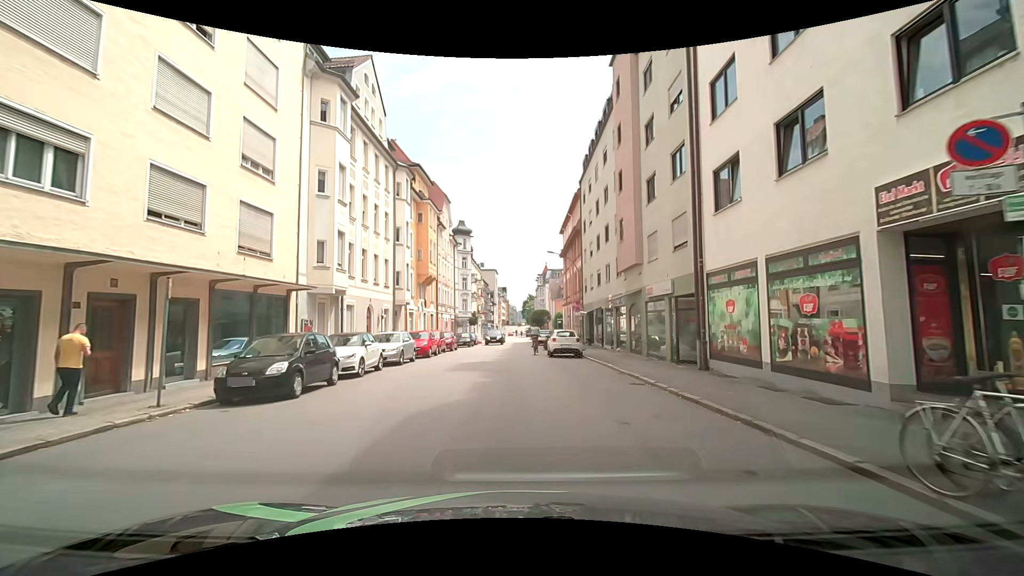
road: tertiary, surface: asphalt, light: Day
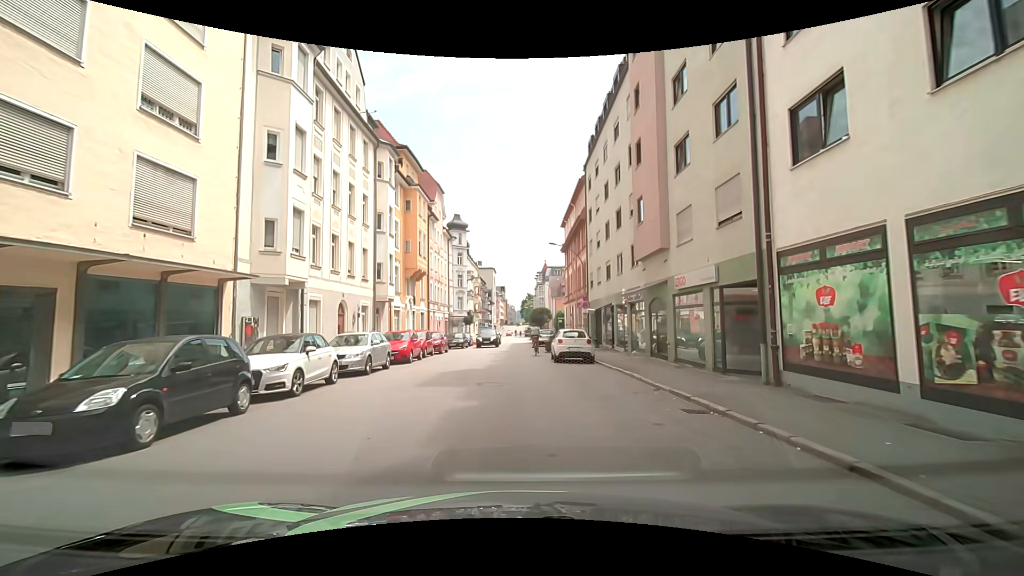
(0.0, +4.4) m; +1°
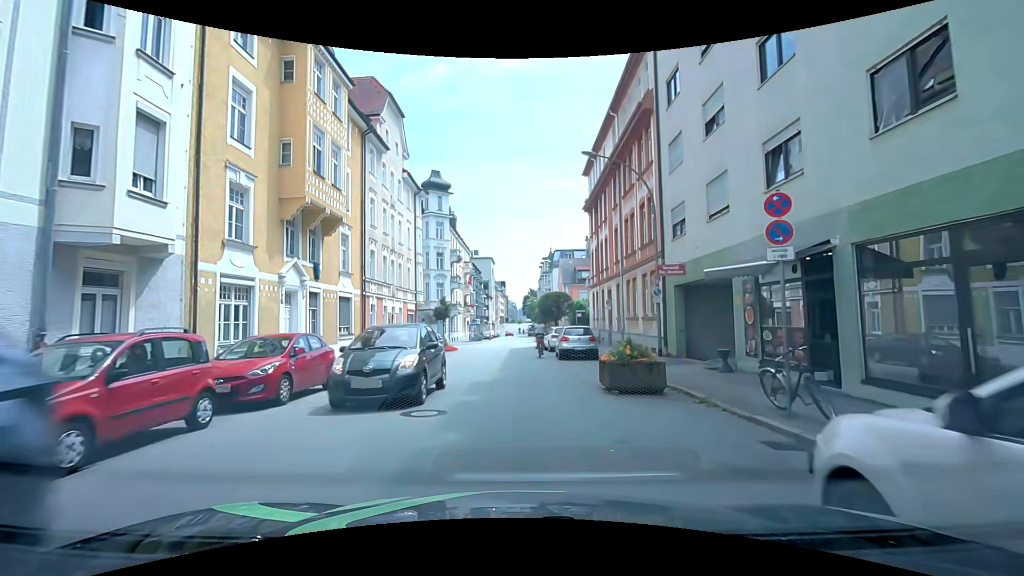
(-0.5, +21.5) m; -1°
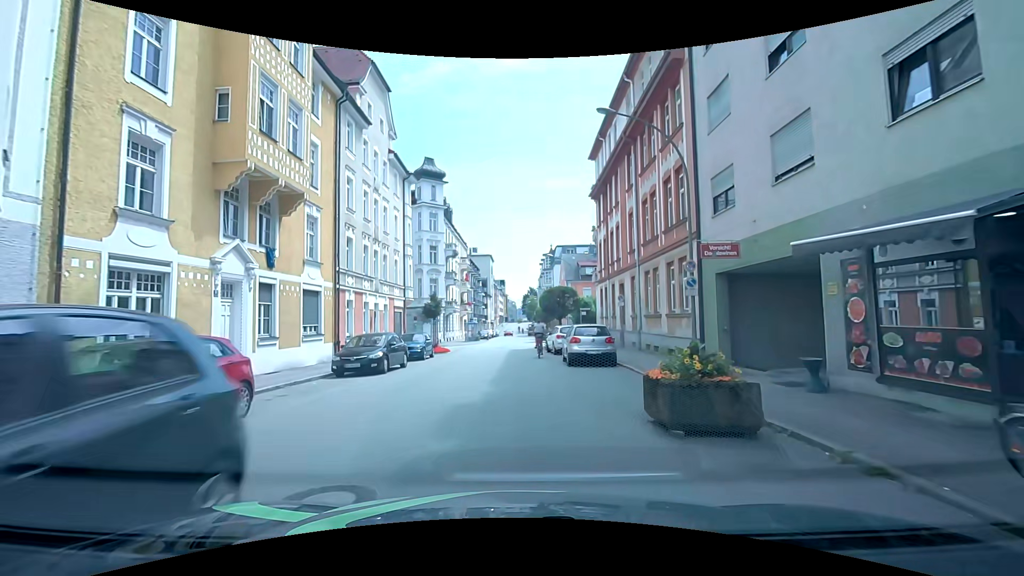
(0.0, +4.1) m; 0°
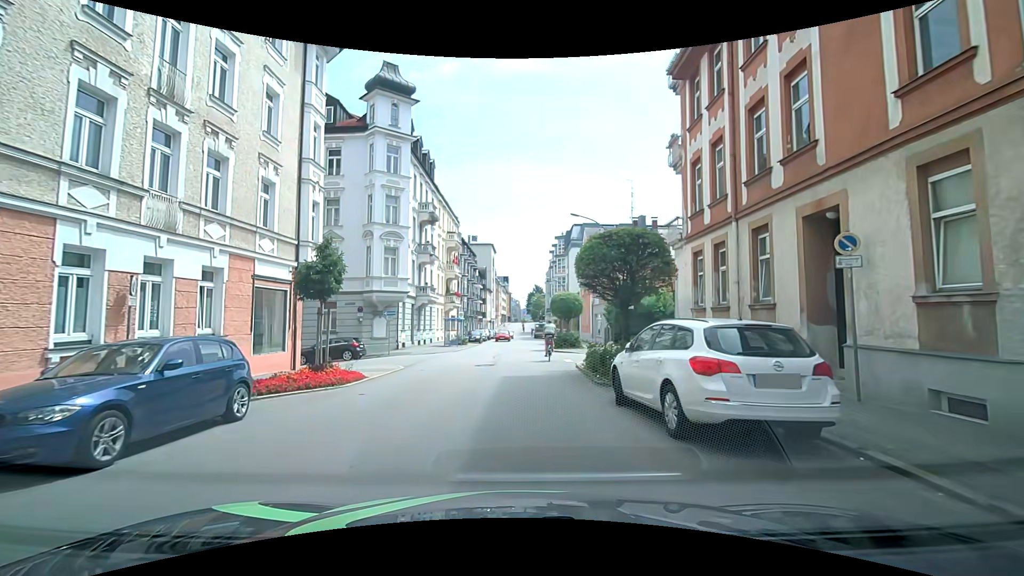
(-0.1, +19.3) m; +1°
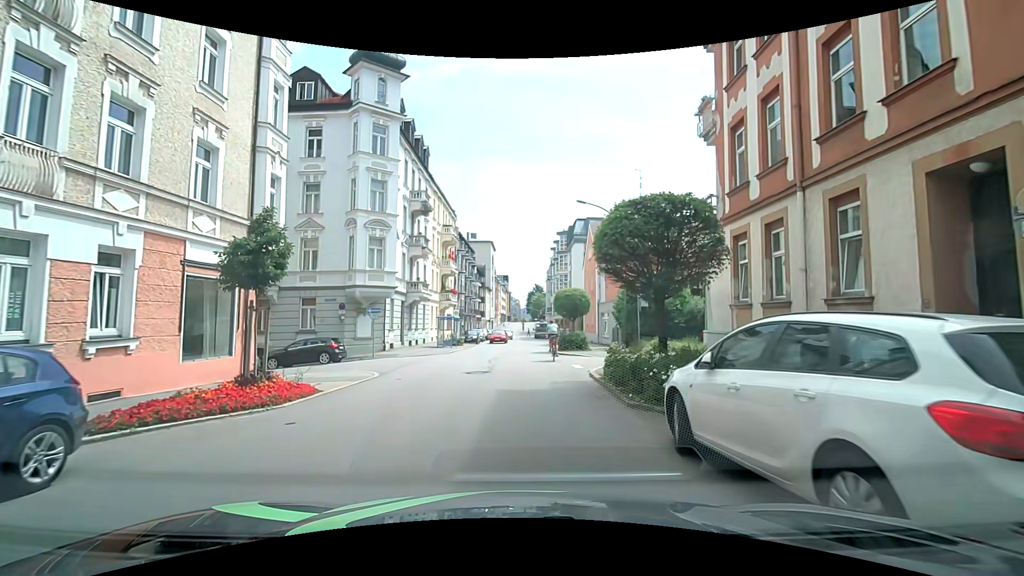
(-0.1, +3.4) m; -1°
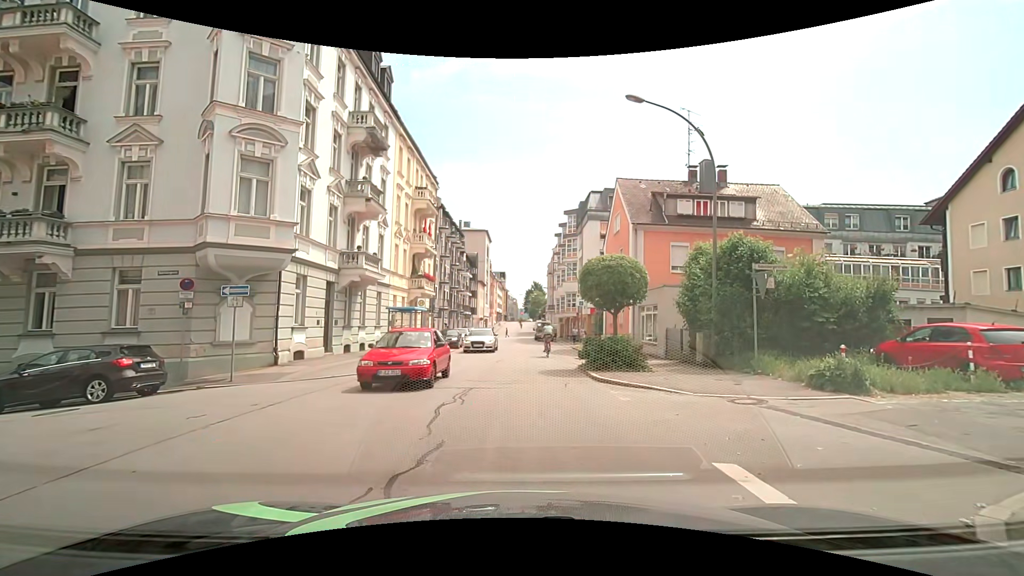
(0.0, +13.5) m; -2°
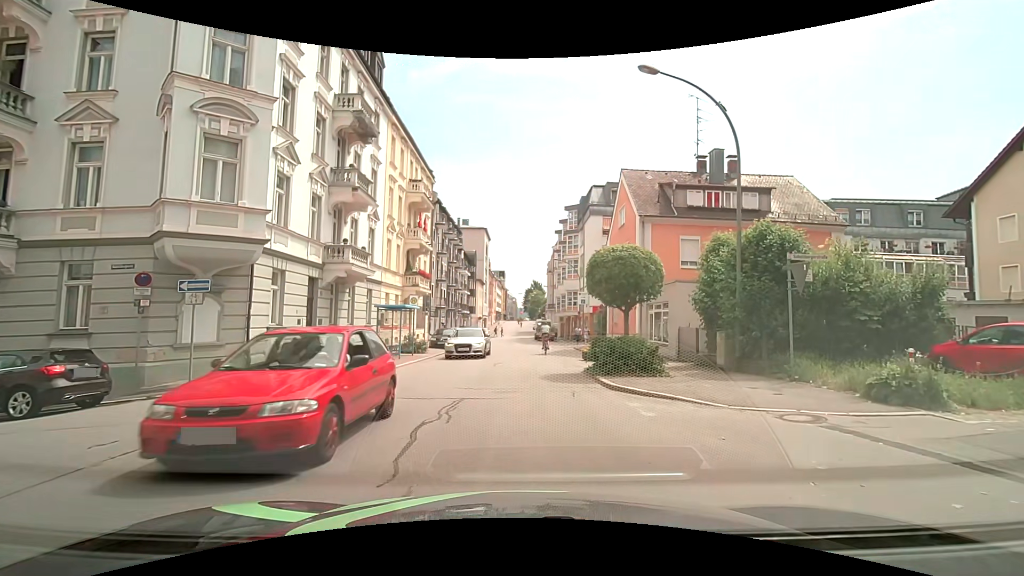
(+0.1, +1.7) m; +2°
